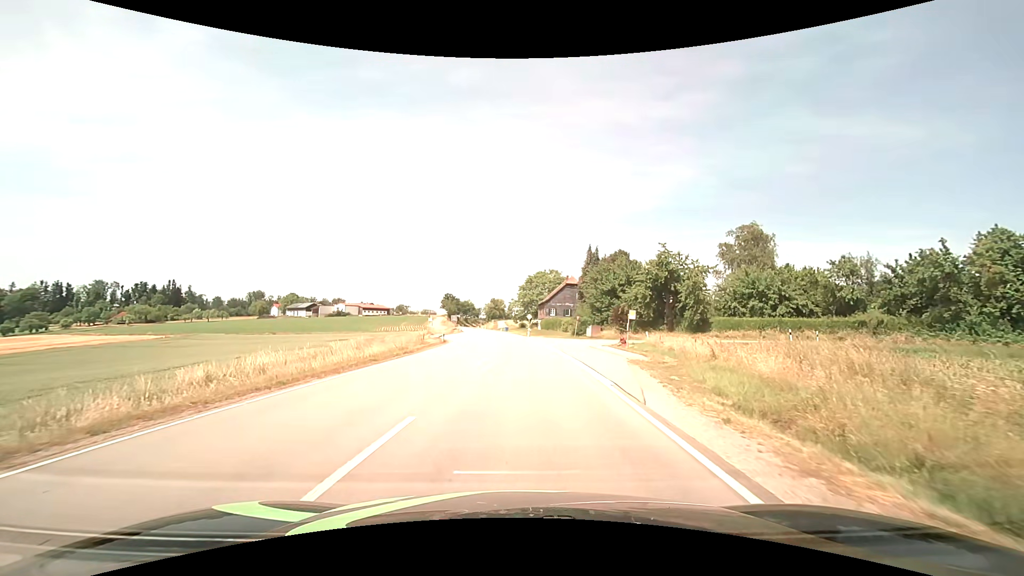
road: secondary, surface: asphalt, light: Day
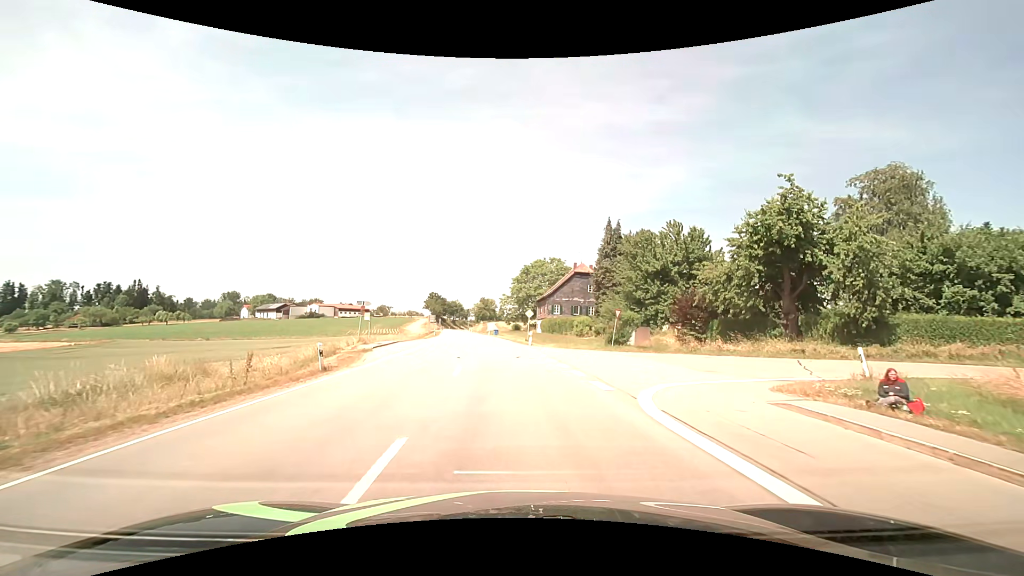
(-0.1, +26.2) m; +1°
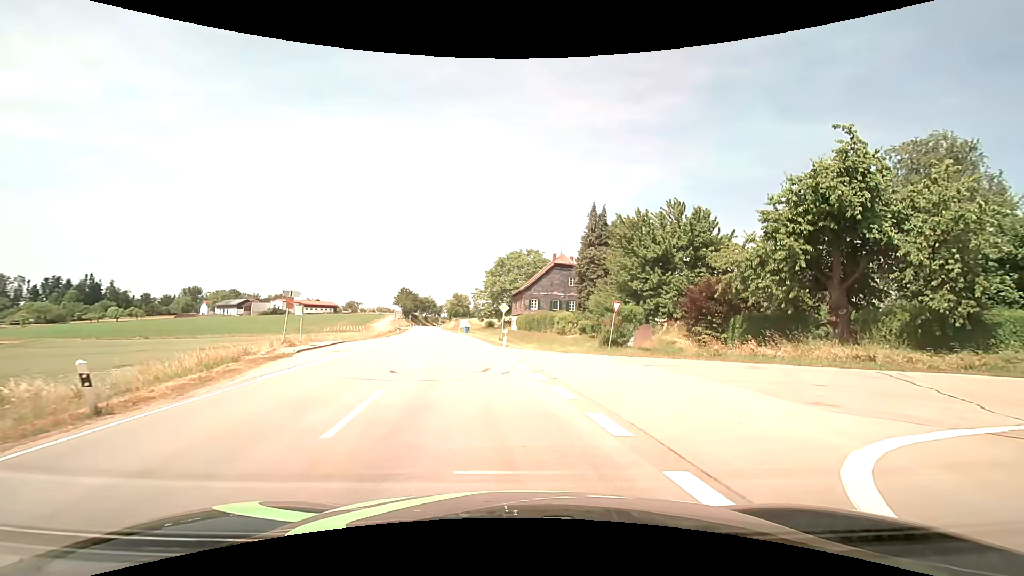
(+0.1, +7.5) m; +2°
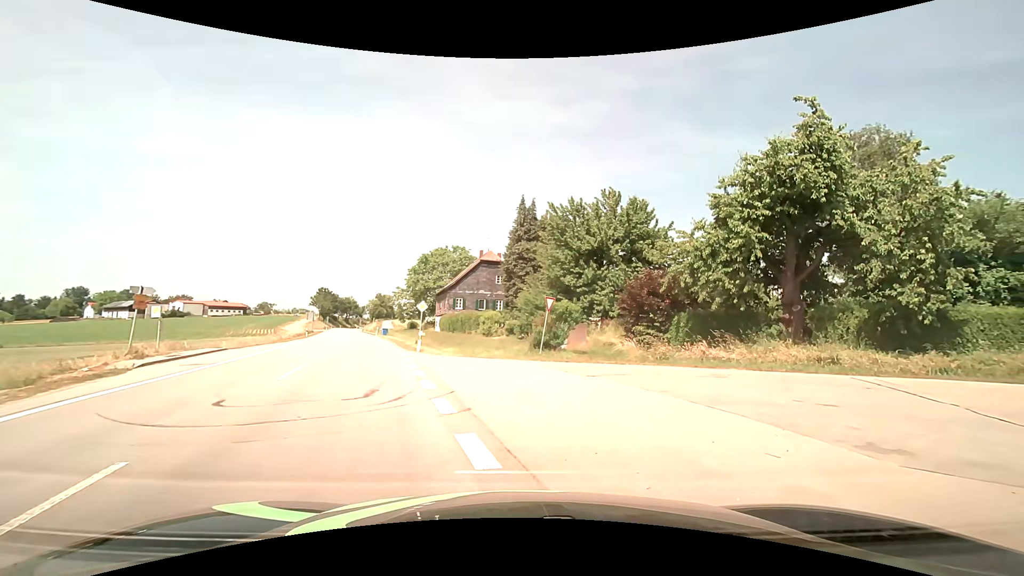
(+0.3, +4.1) m; +9°
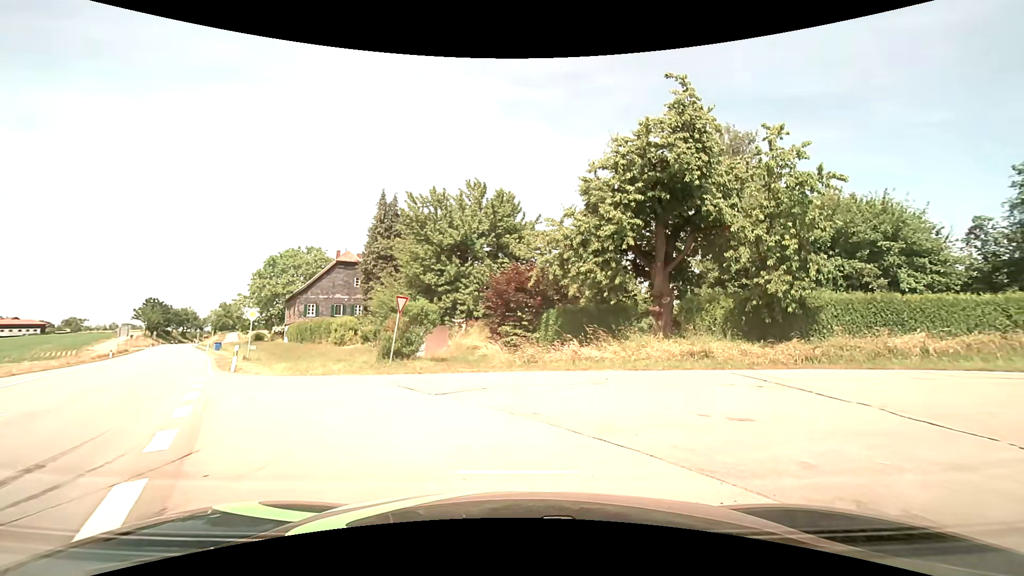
(+0.4, +3.5) m; +15°
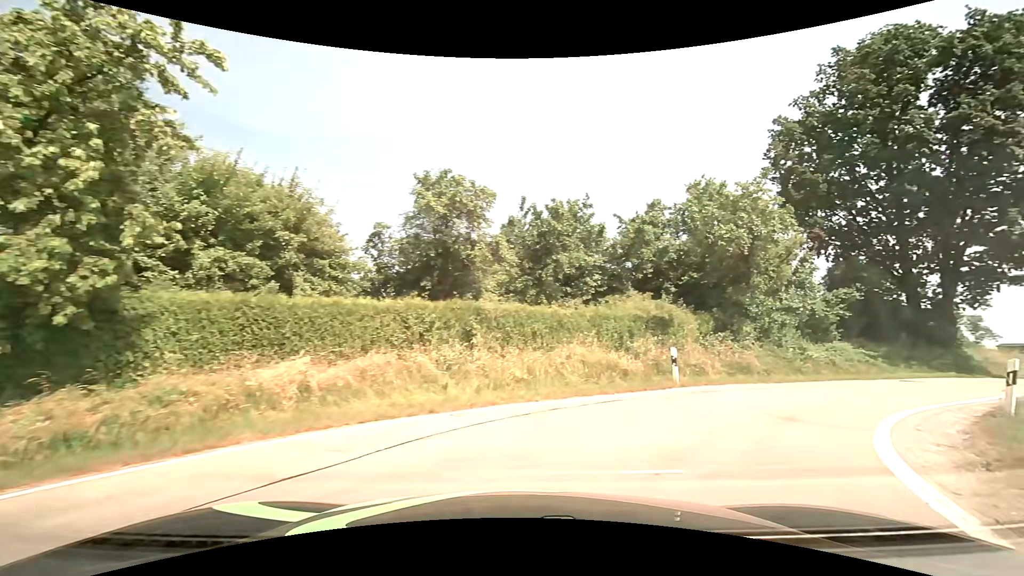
(+4.6, +9.1) m; +61°
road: unclassified
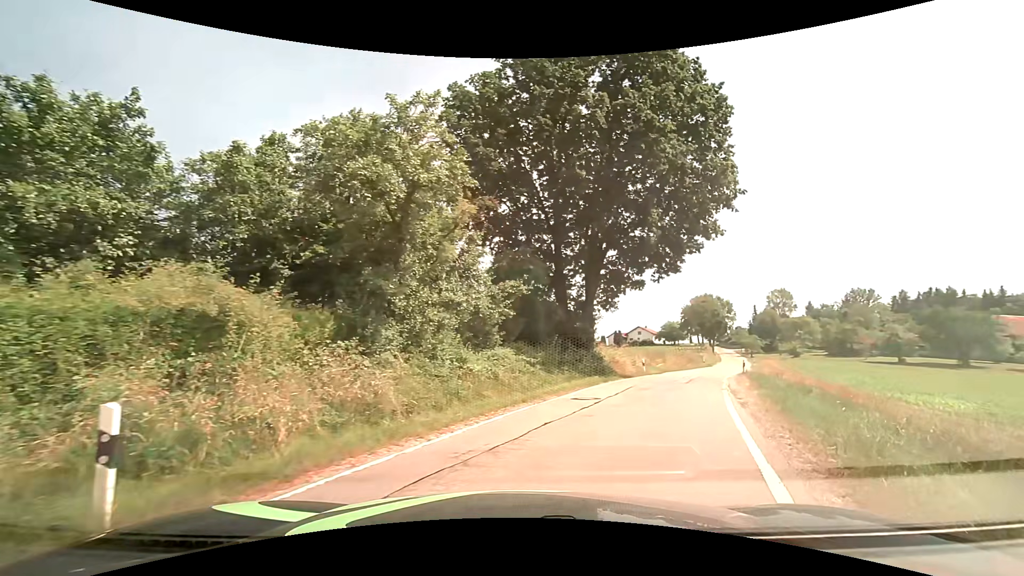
(+3.0, +8.5) m; +35°
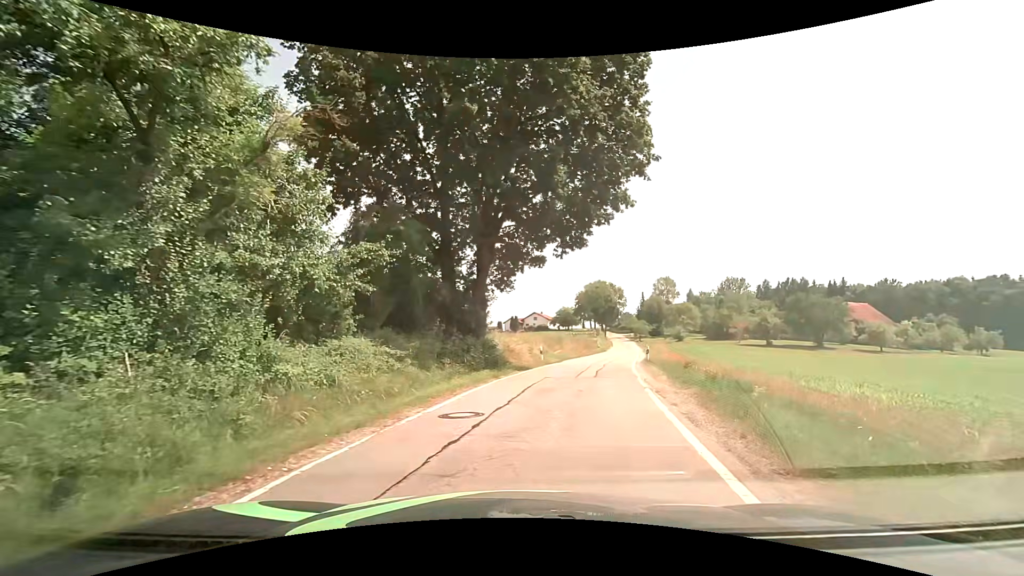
(+0.6, +4.9) m; +12°
(+1, +10) (+3, +20) (+5, +30) (+7, +39) (+10, +49) (+12, +59) (+15, +68) (+17, +78) (+19, +88) (+21, +98) m
